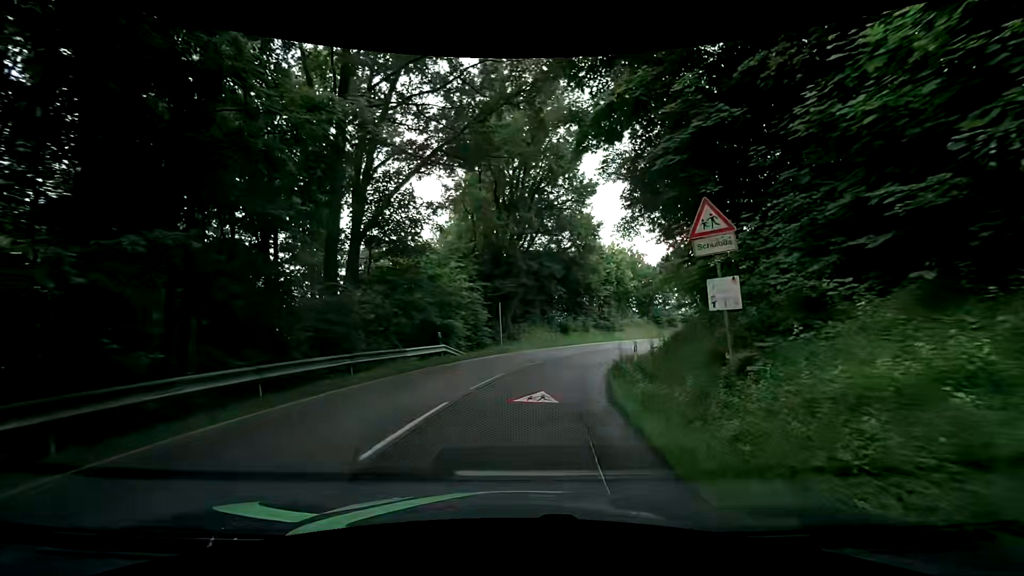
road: tertiary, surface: asphalt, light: Day
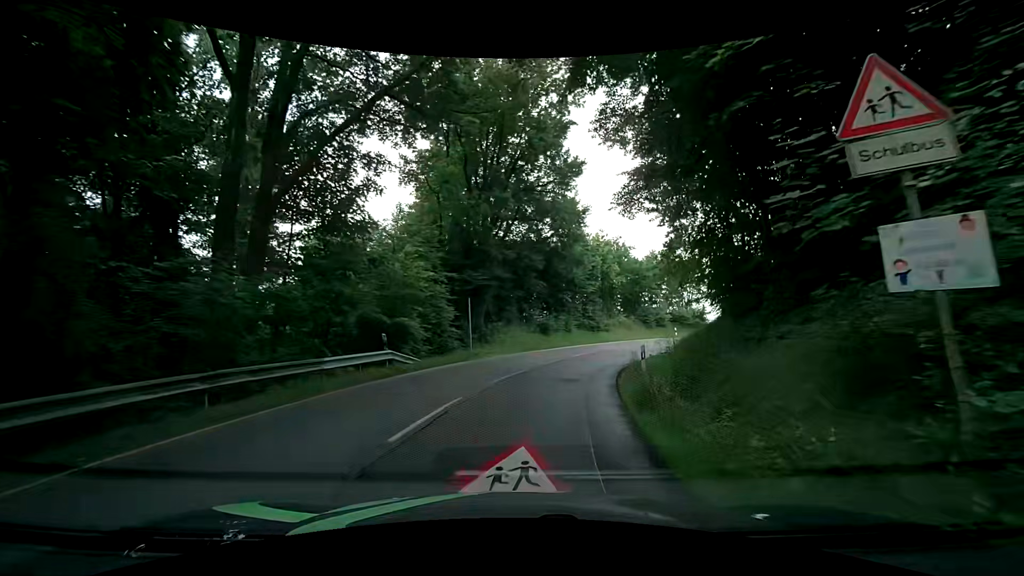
(+0.1, +5.3) m; +4°
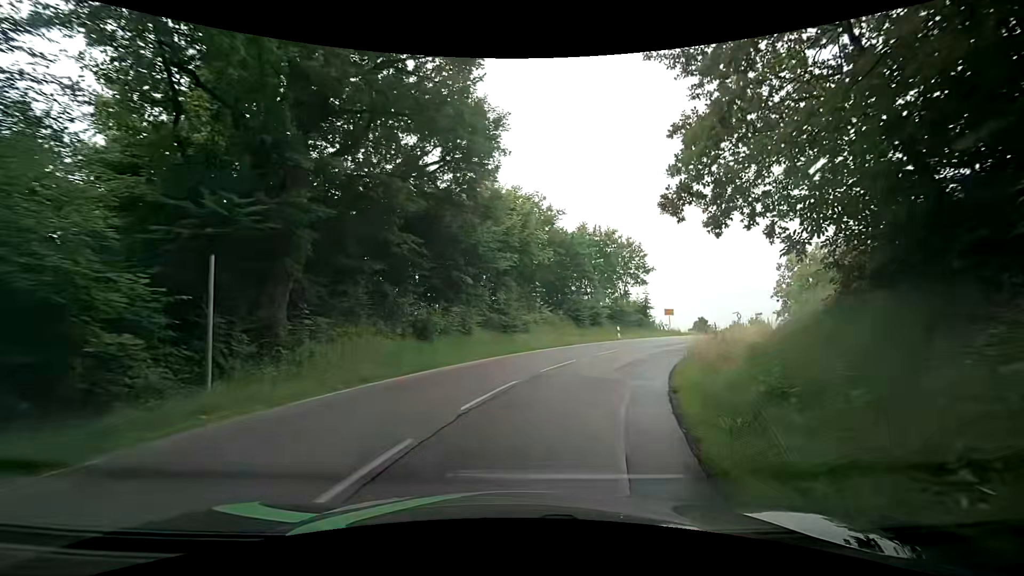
(+1.2, +16.0) m; +10°
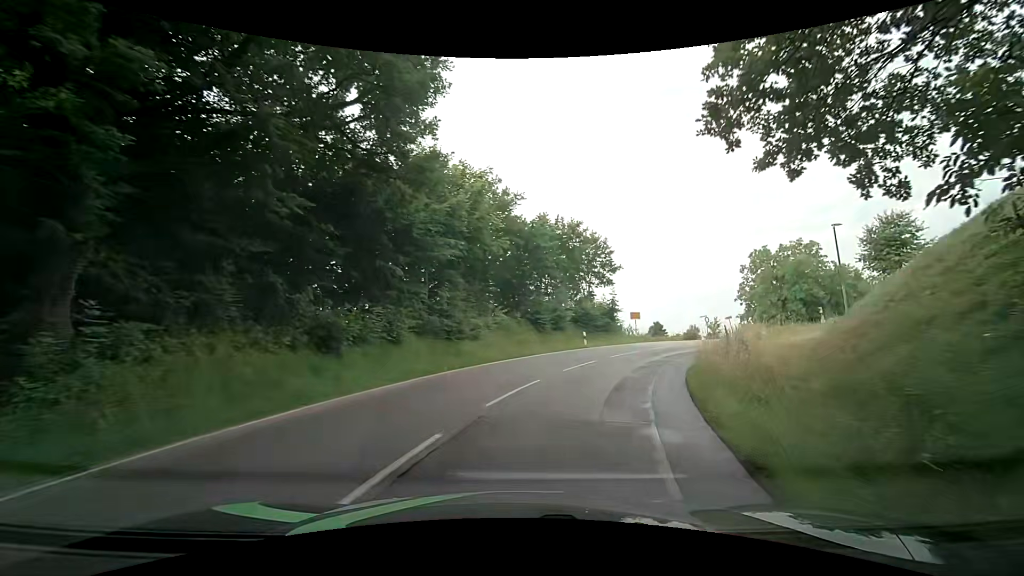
(+0.2, +5.4) m; +5°
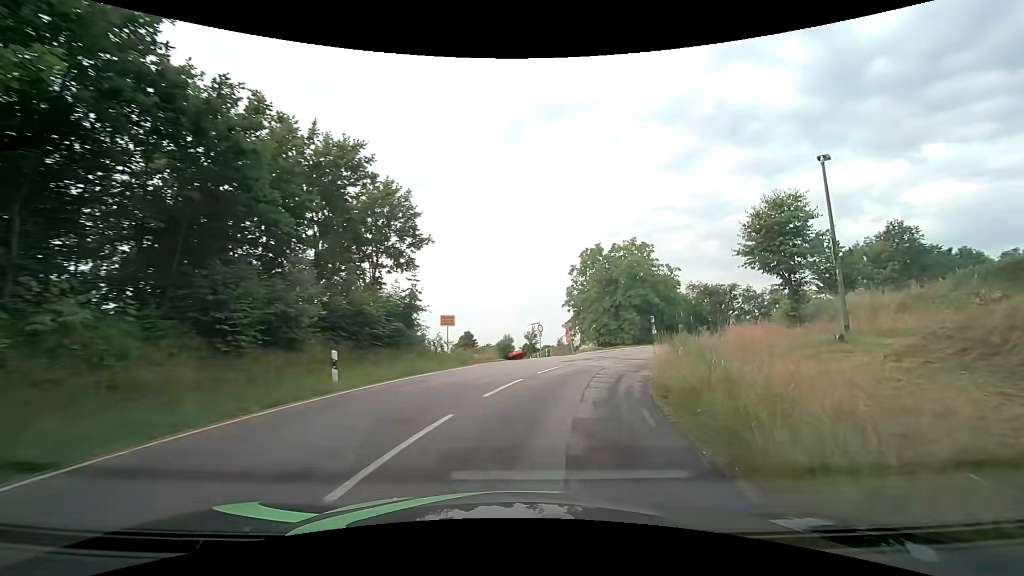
(+2.9, +15.9) m; +22°
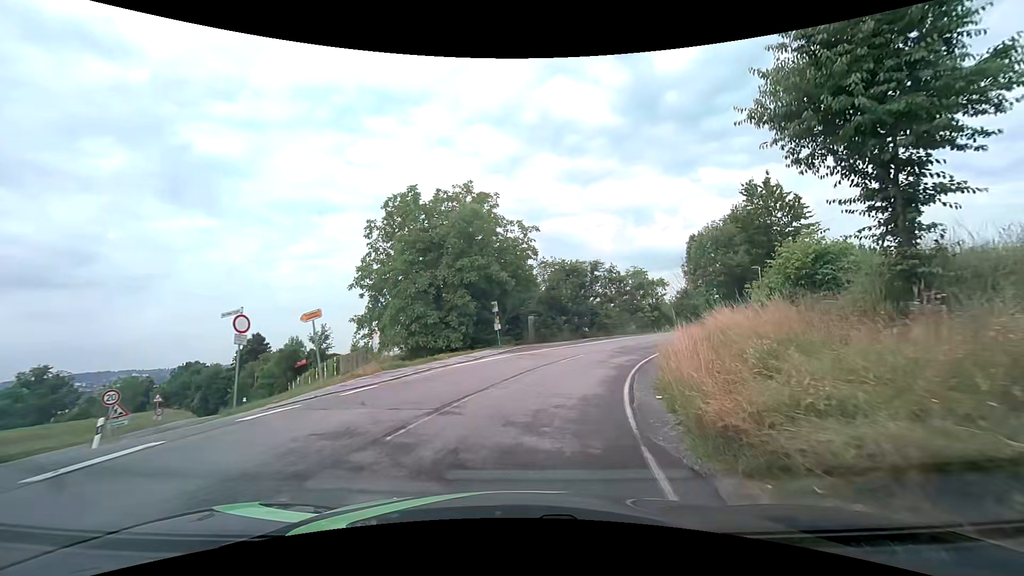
(+4.0, +21.2) m; +20°
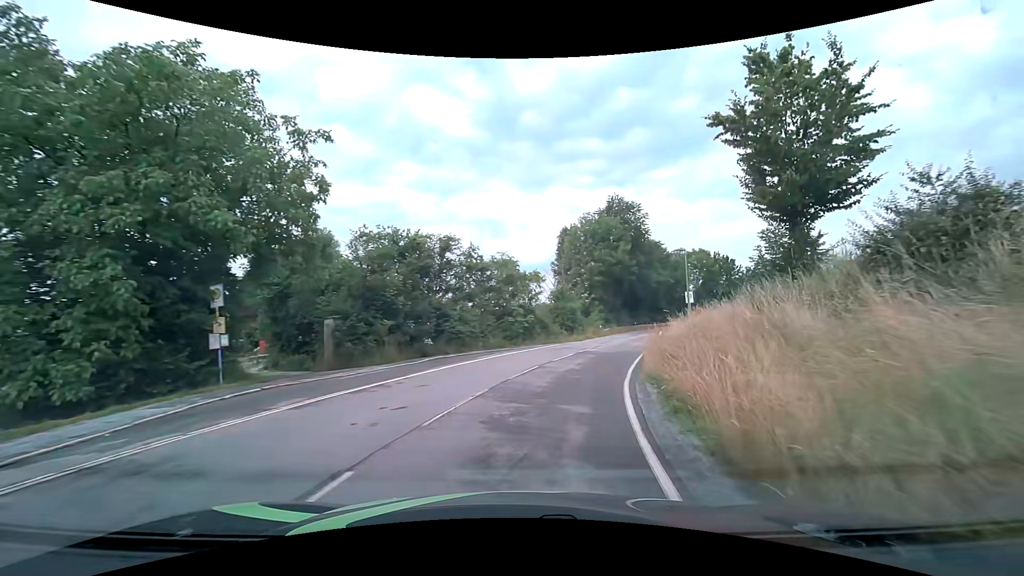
(+2.2, +16.8) m; +16°
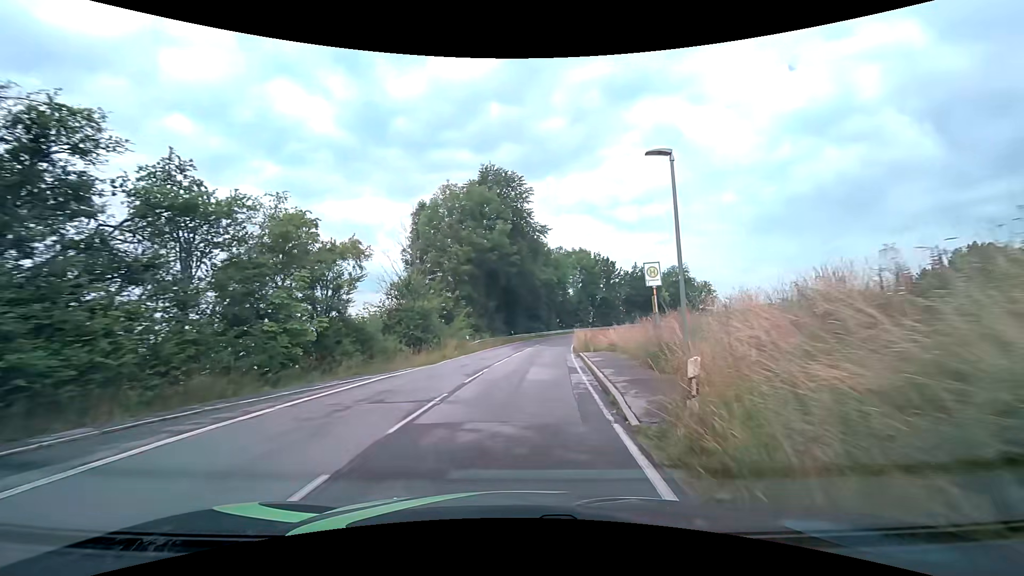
(+2.6, +17.7) m; +15°
(0, +10) (+1, +20) (+2, +30) (+3, +40) (+5, +50) (+6, +60) (+9, +69) (+13, +78) (+18, +87) (+23, +95) m
